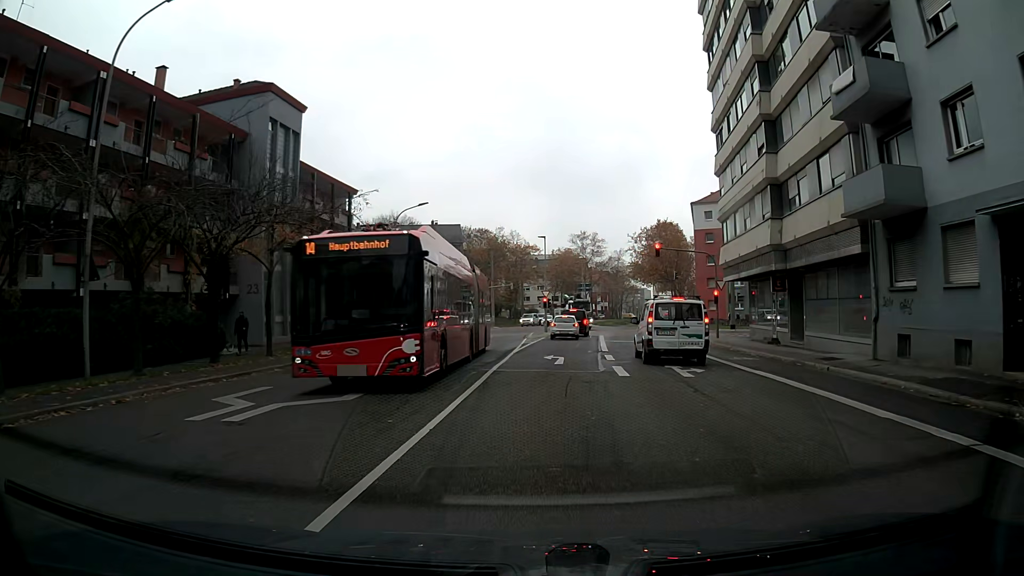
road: secondary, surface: asphalt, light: Day
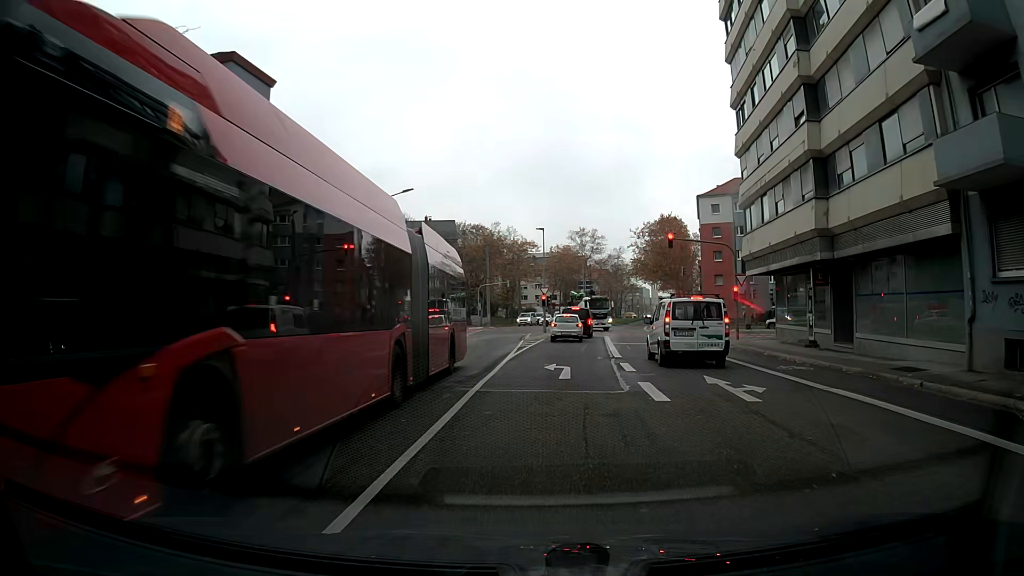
(0.0, +4.8) m; 0°
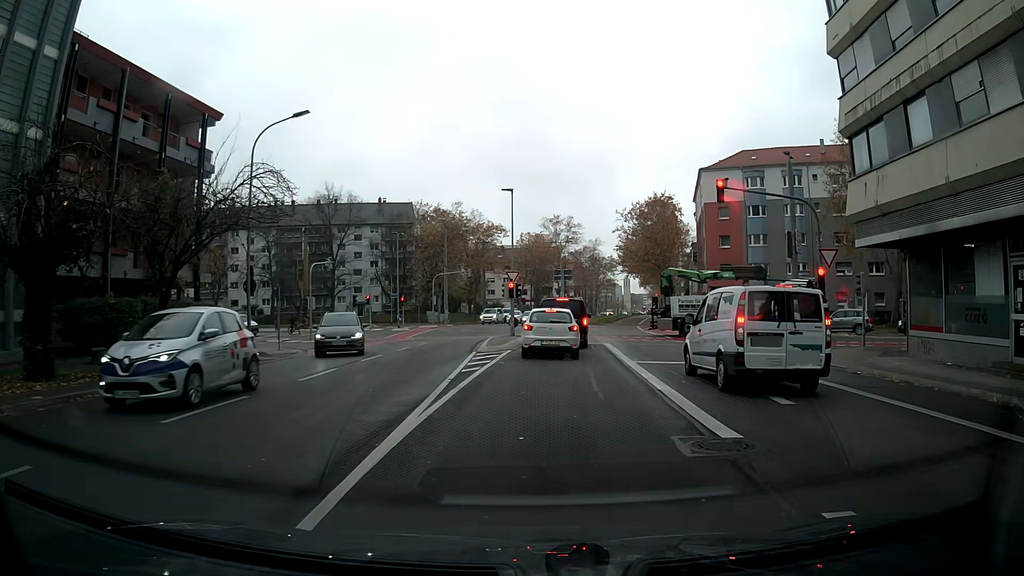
(+0.3, +15.3) m; +3°
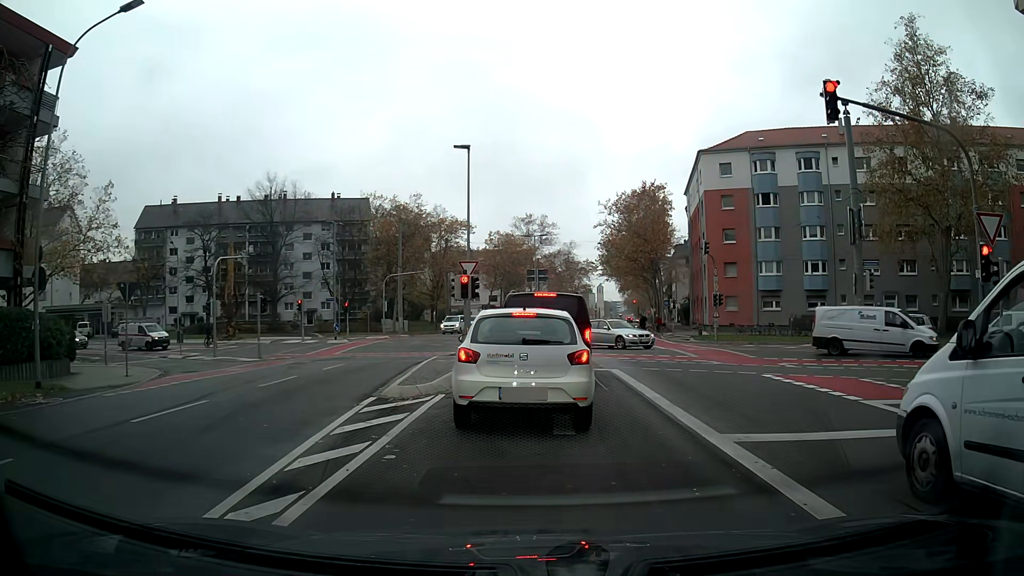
(+0.2, +11.1) m; +2°
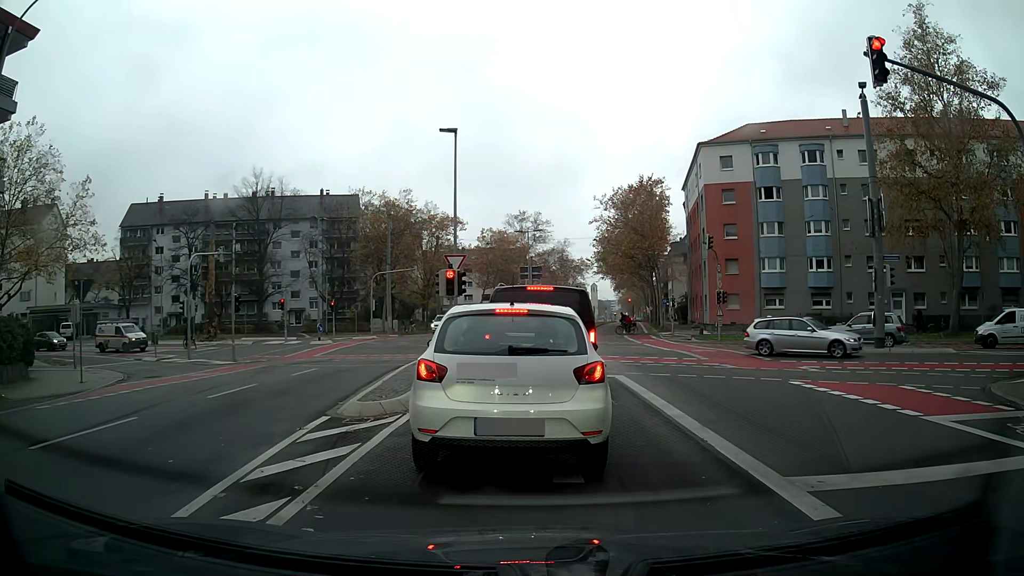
(0.0, +2.3) m; -1°
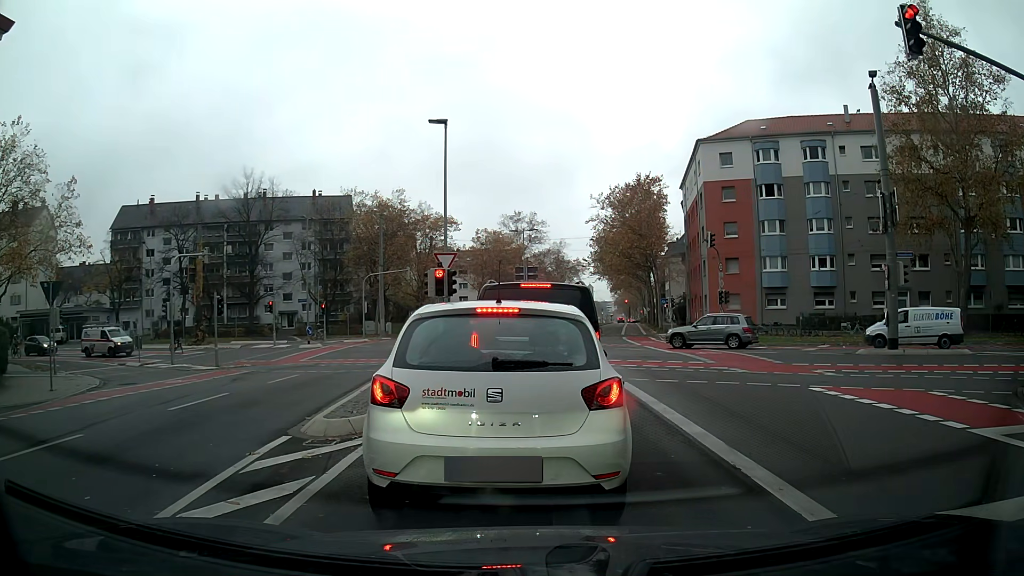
(0.0, +1.4) m; 0°
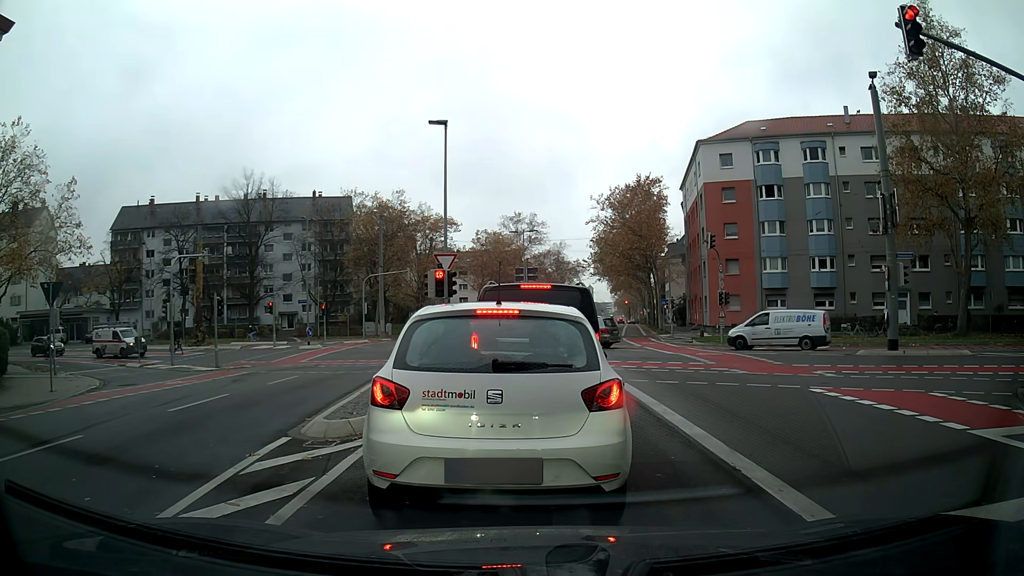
(0.0, +0.1) m; 0°
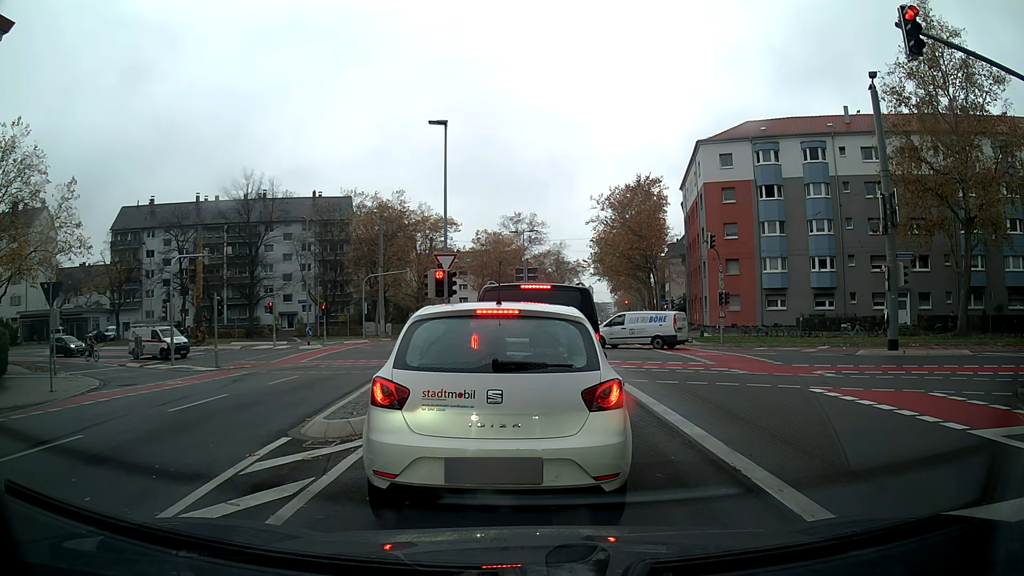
(0.0, 0.0) m; 0°
